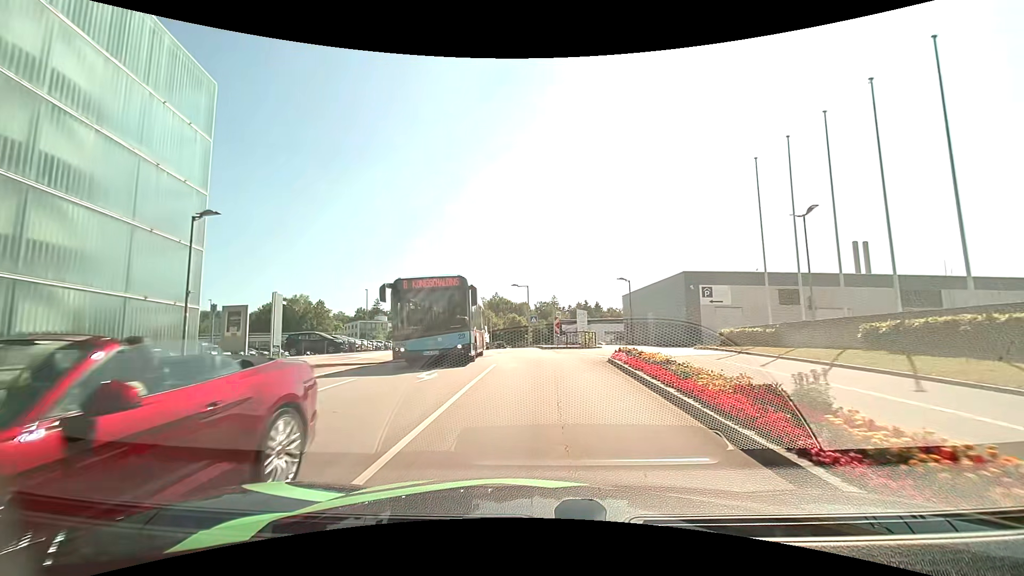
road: residential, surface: asphalt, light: Day
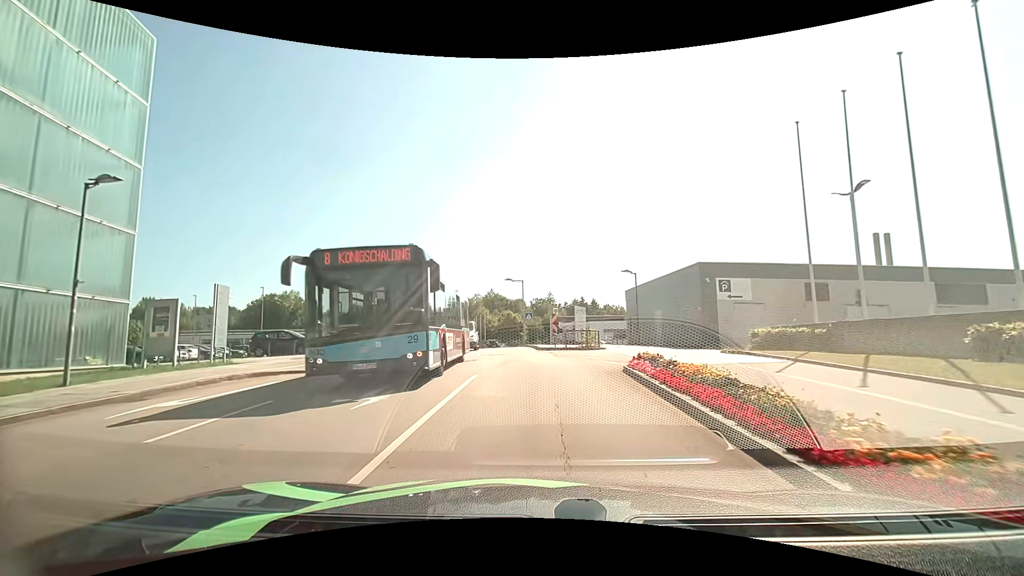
(0.0, +3.8) m; 0°
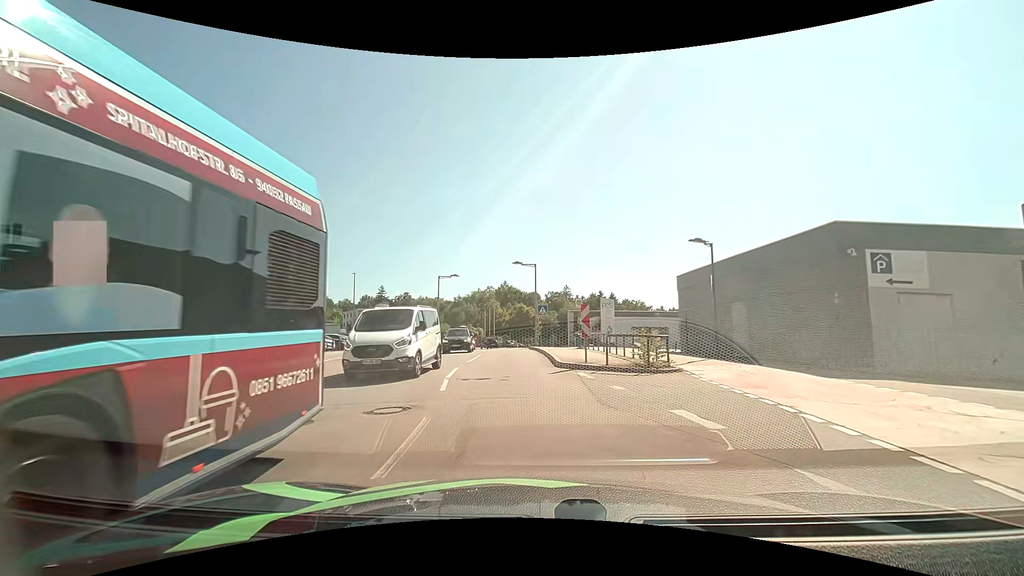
(-0.1, +11.3) m; -2°
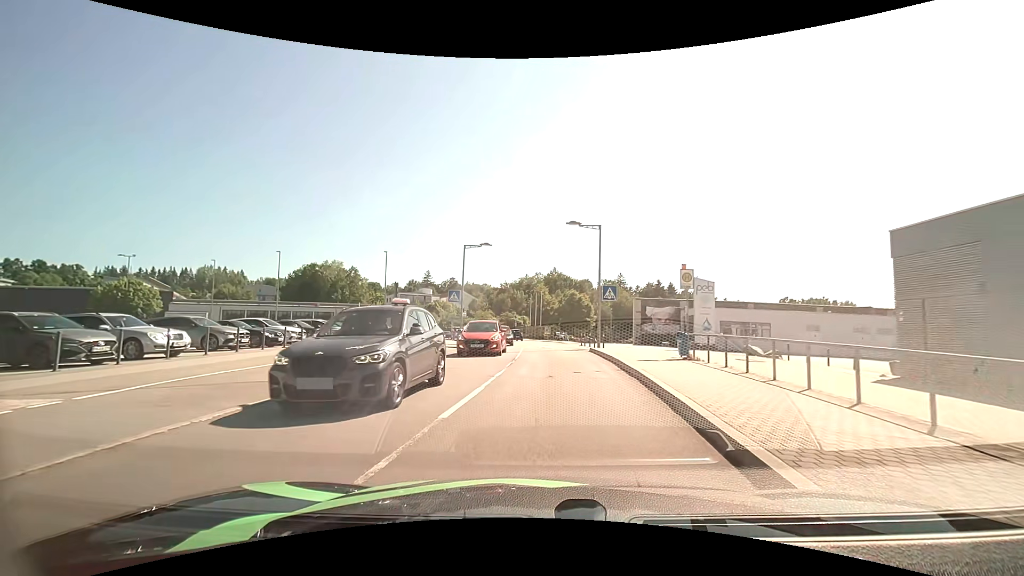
(-0.6, +13.0) m; -4°
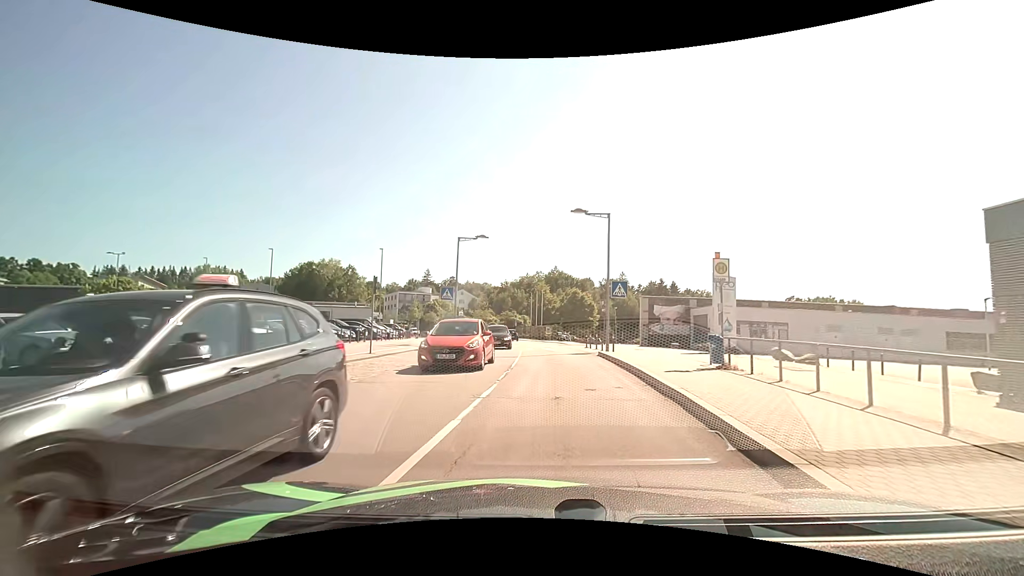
(-0.1, +3.1) m; -2°
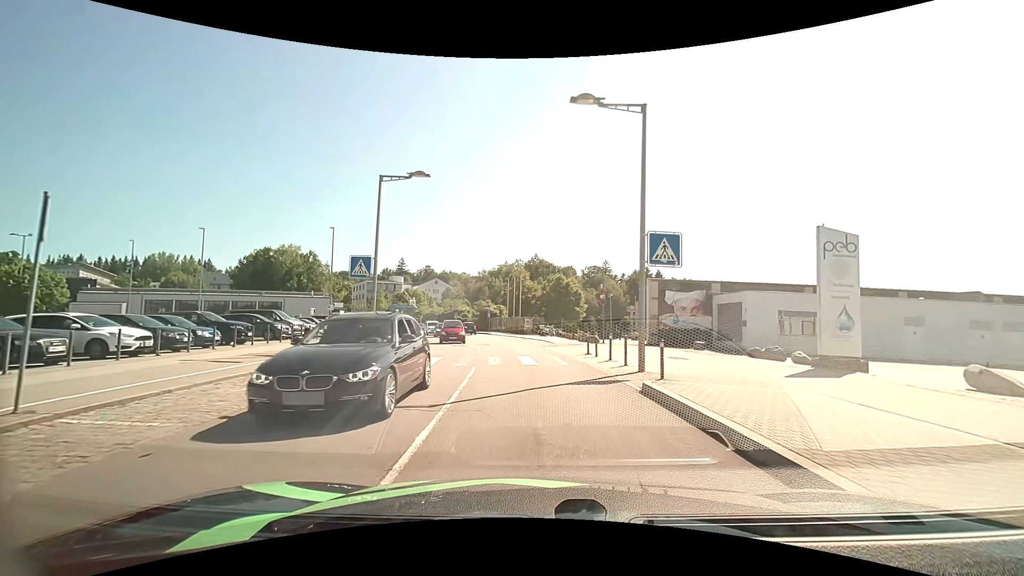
(+0.3, +12.5) m; +2°
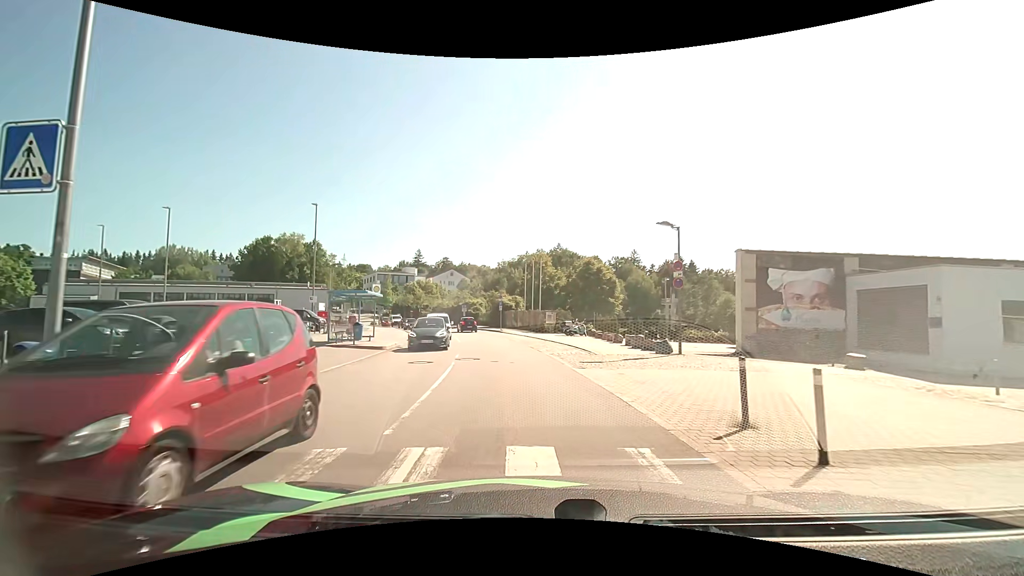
(-0.1, +13.7) m; -2°
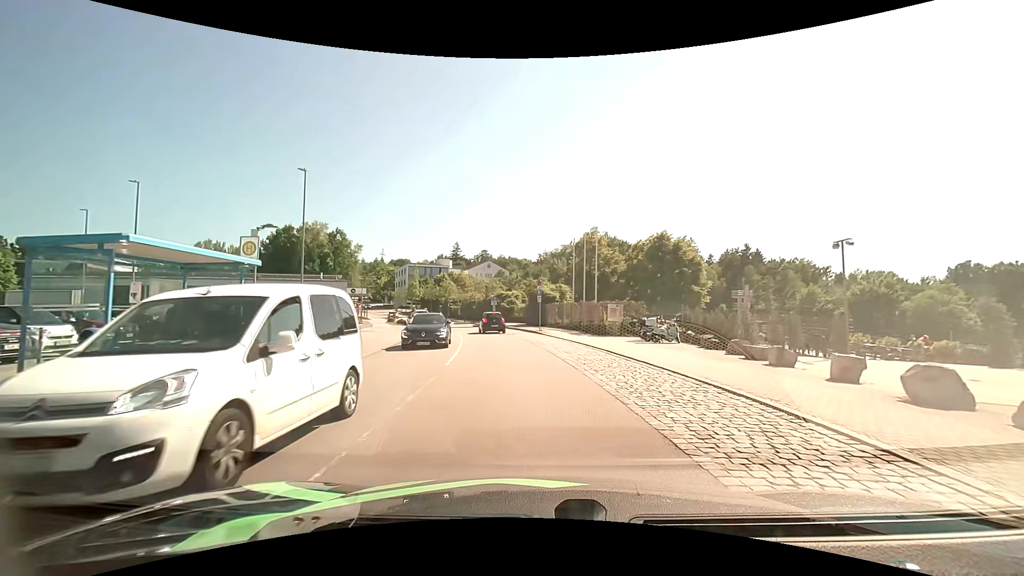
(-0.8, +15.5) m; -5°
(0, +10) (-1, +20) (-2, +30) (-4, +40) (-7, +49) (-10, +59) (-13, +68) (-16, +78) (-20, +87) (-24, +96) m
